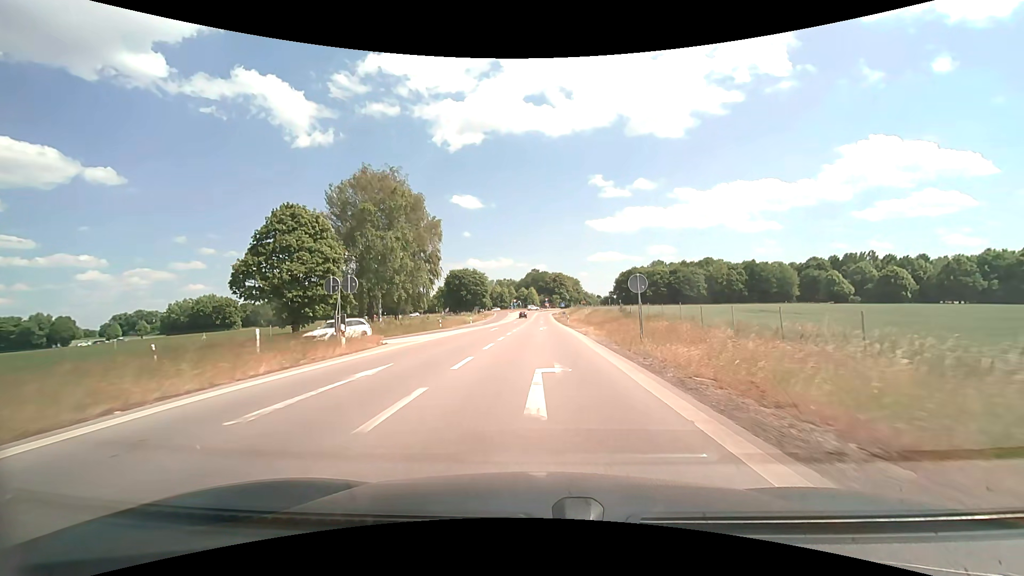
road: motorway_link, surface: asphalt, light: Day
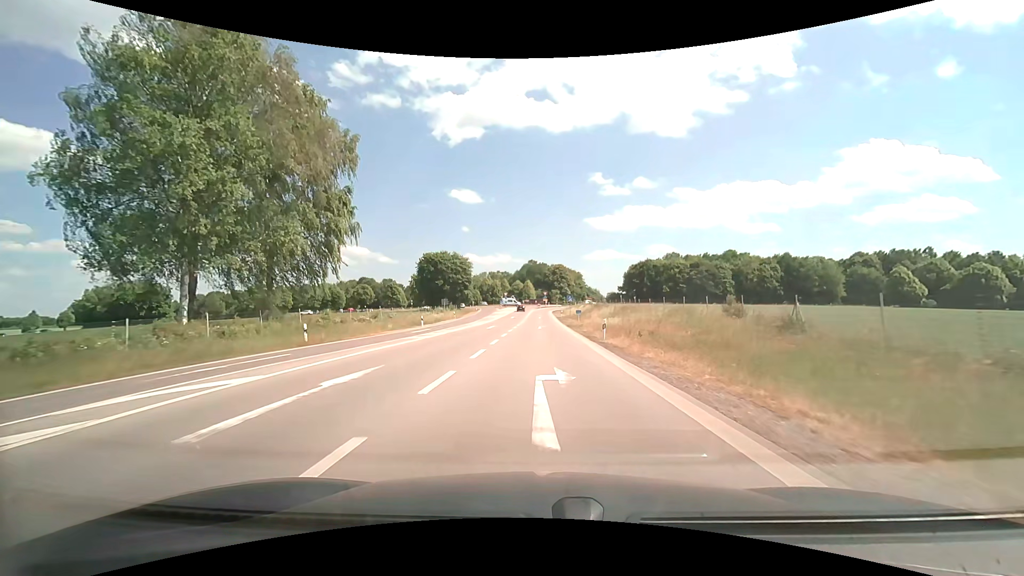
(+0.2, +33.5) m; 0°
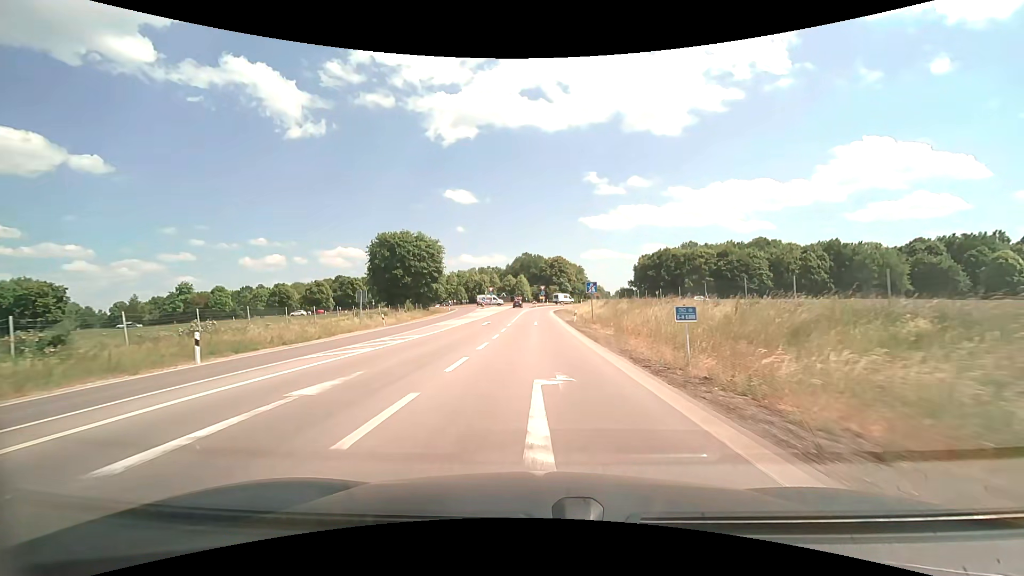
(+0.1, +33.3) m; 0°
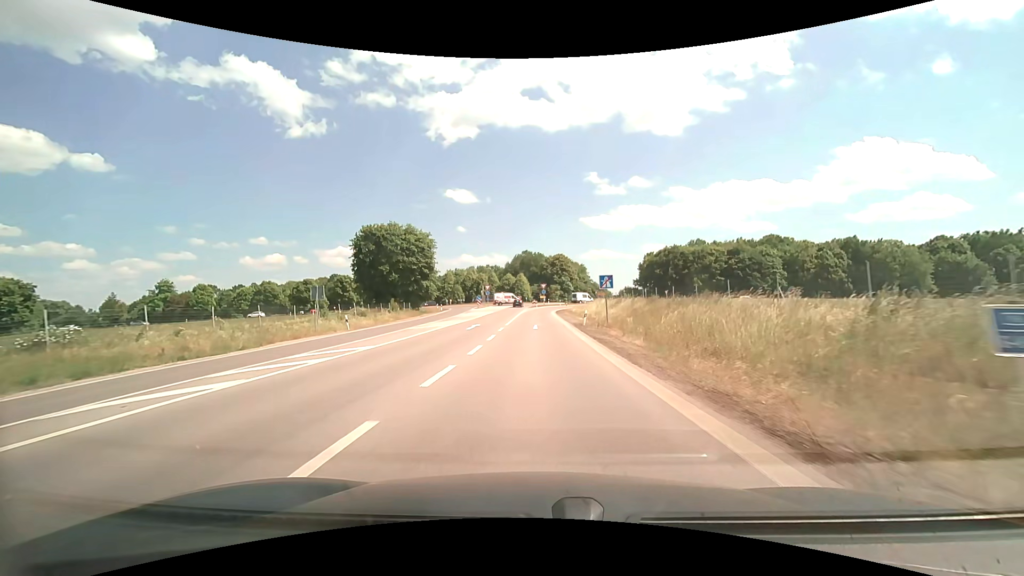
(0.0, +8.1) m; 0°
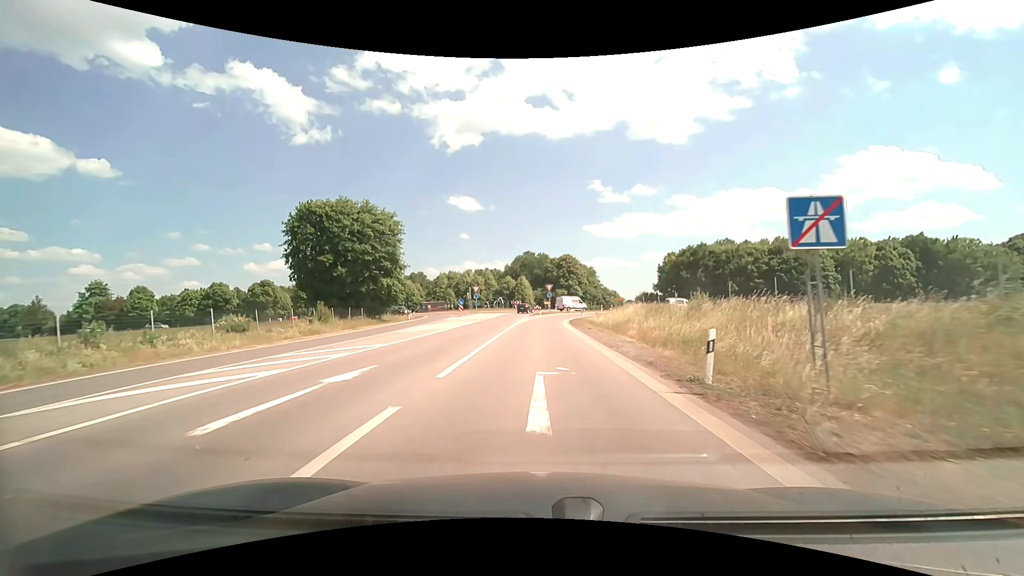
(-0.1, +23.0) m; 0°
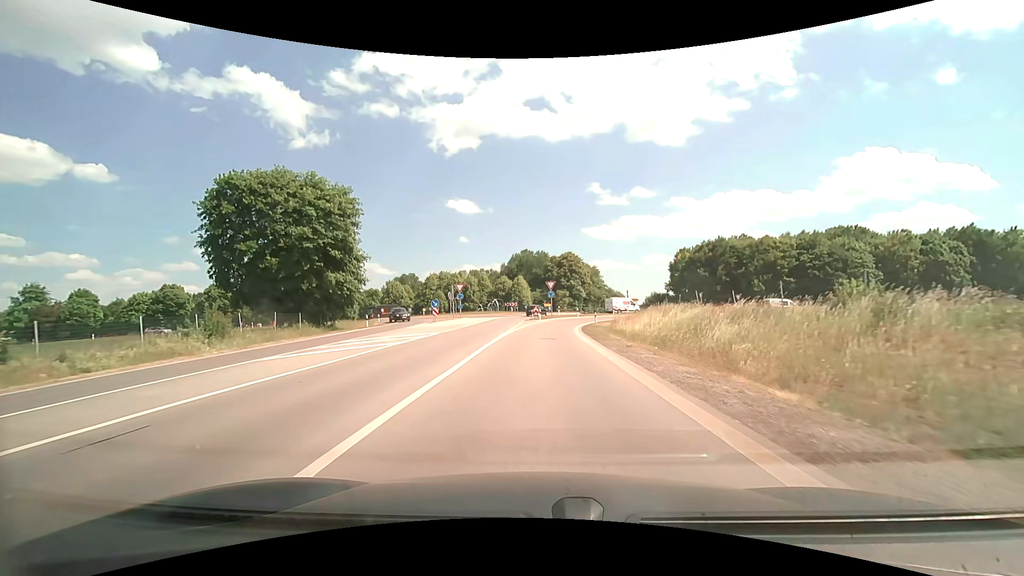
(0.0, +14.7) m; 0°
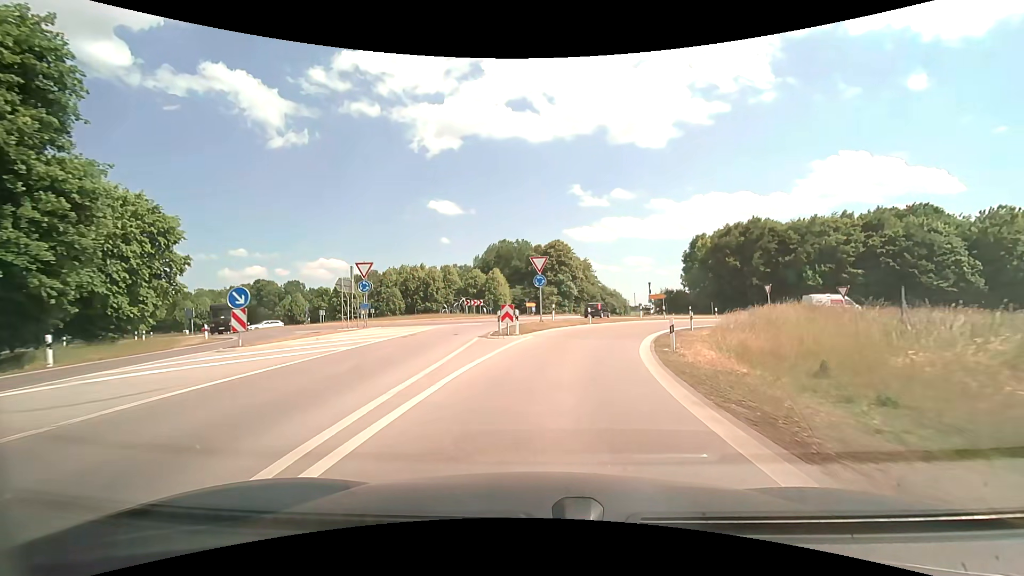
(+0.3, +28.8) m; +2°
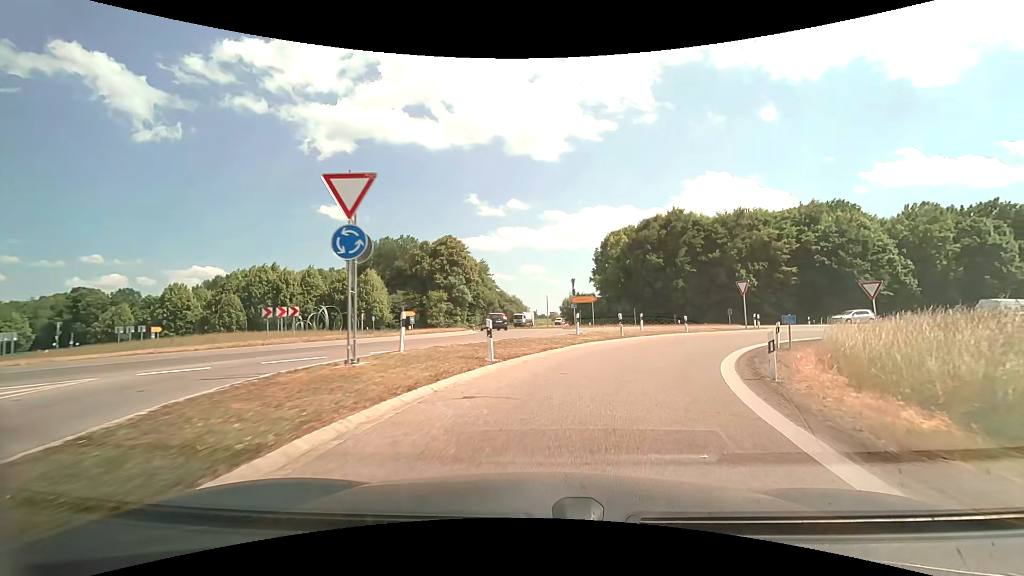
(+1.5, +20.2) m; +11°
(+1, +10) (+4, +19) (+10, +28) (+17, +34) (+26, +39) (+35, +43) (+45, +46) (+55, +48) (+64, +51) (+74, +53) m
